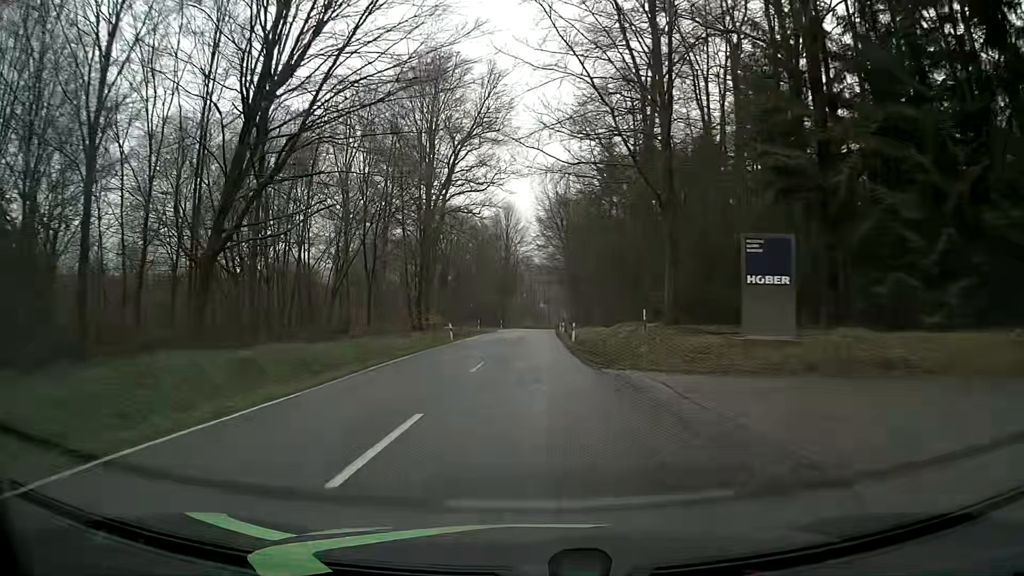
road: tertiary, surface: asphalt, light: Day
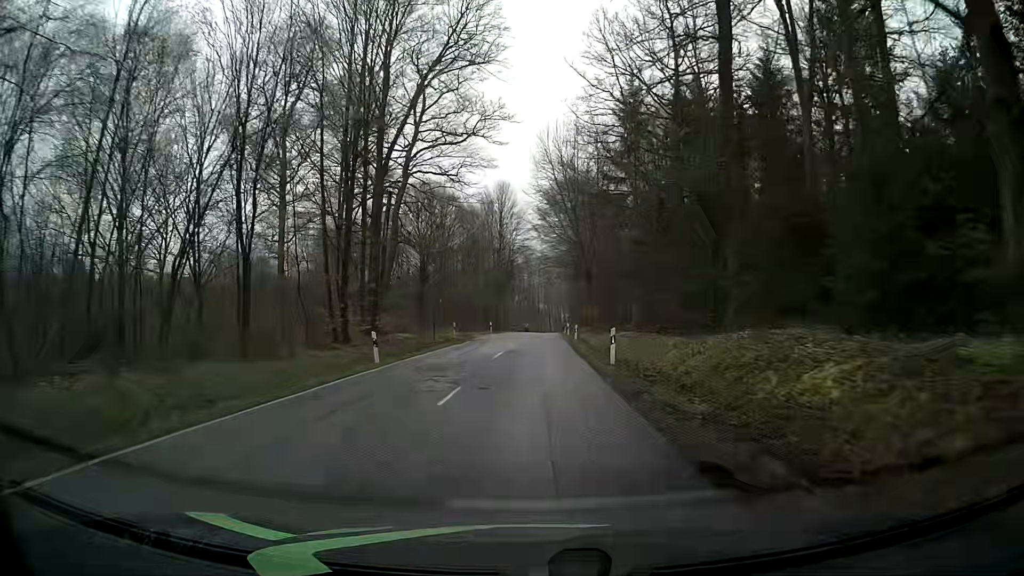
(-0.2, +18.4) m; -1°
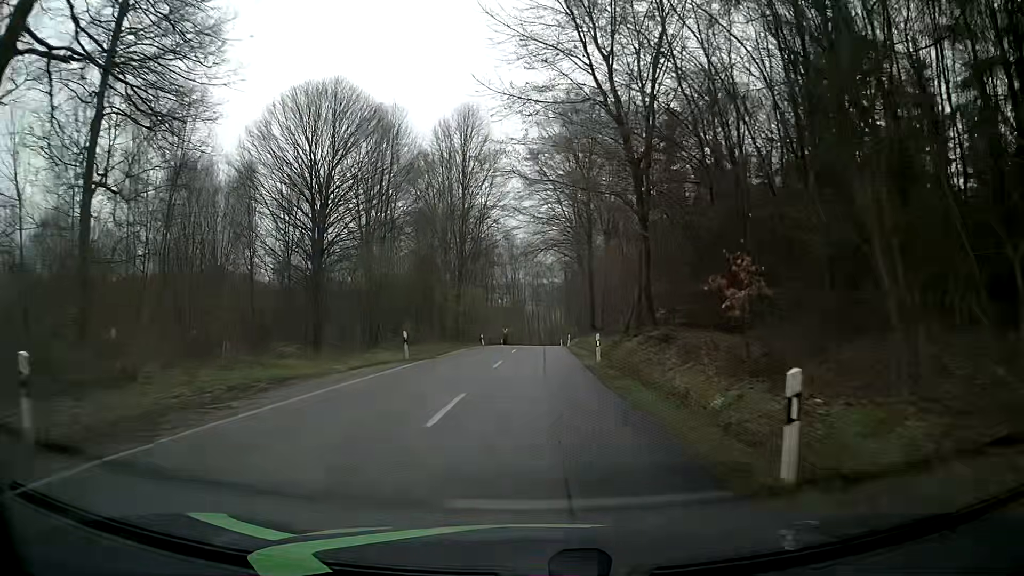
(+0.5, +36.4) m; +1°
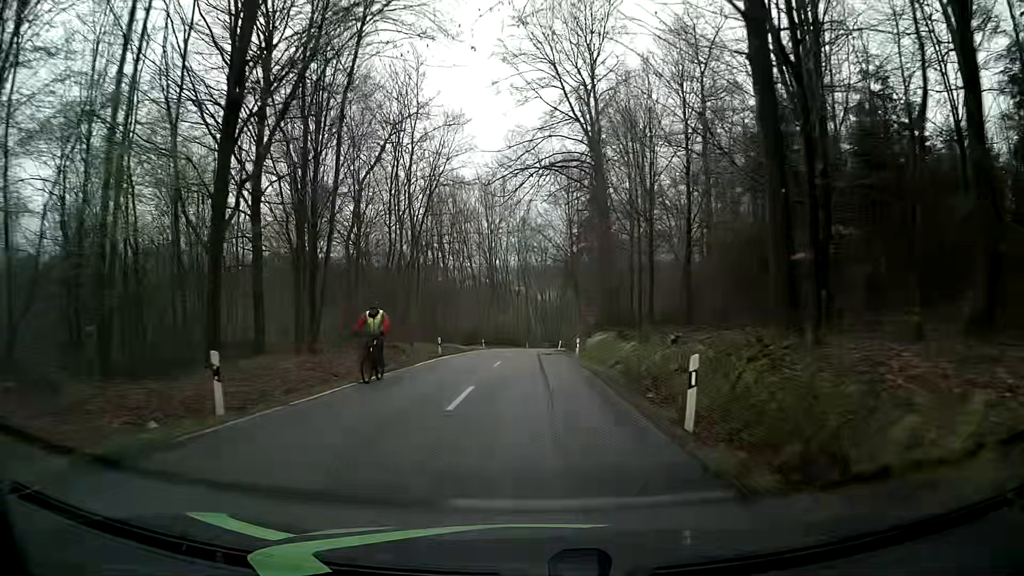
(+0.8, +45.1) m; +1°
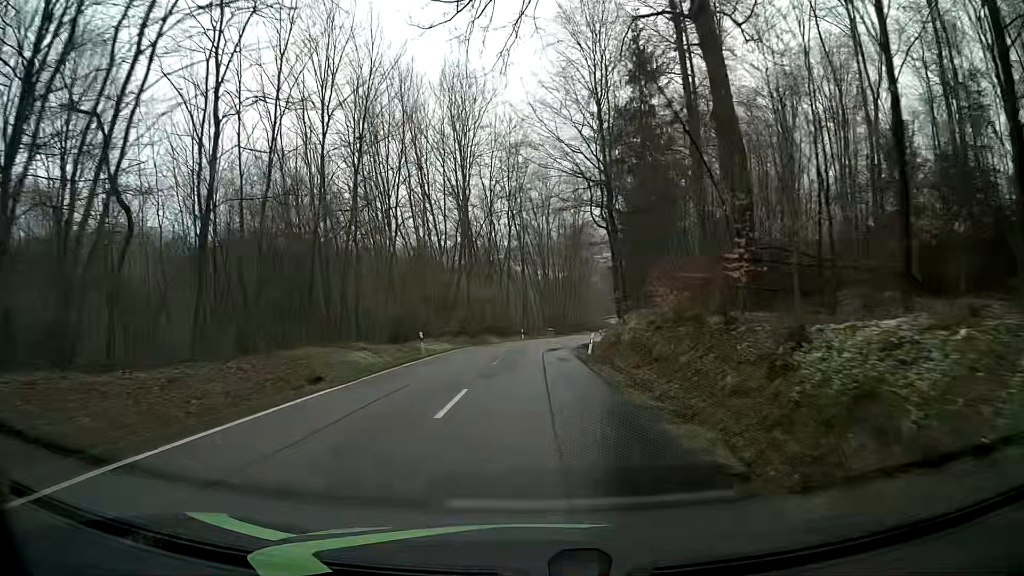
(-0.1, +35.7) m; +1°
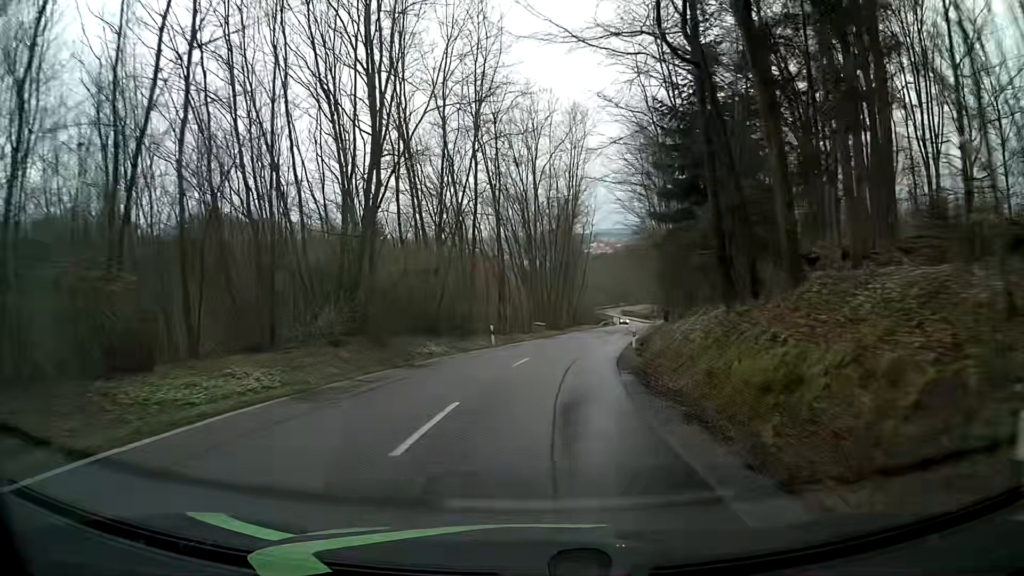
(-0.2, +26.6) m; +1°
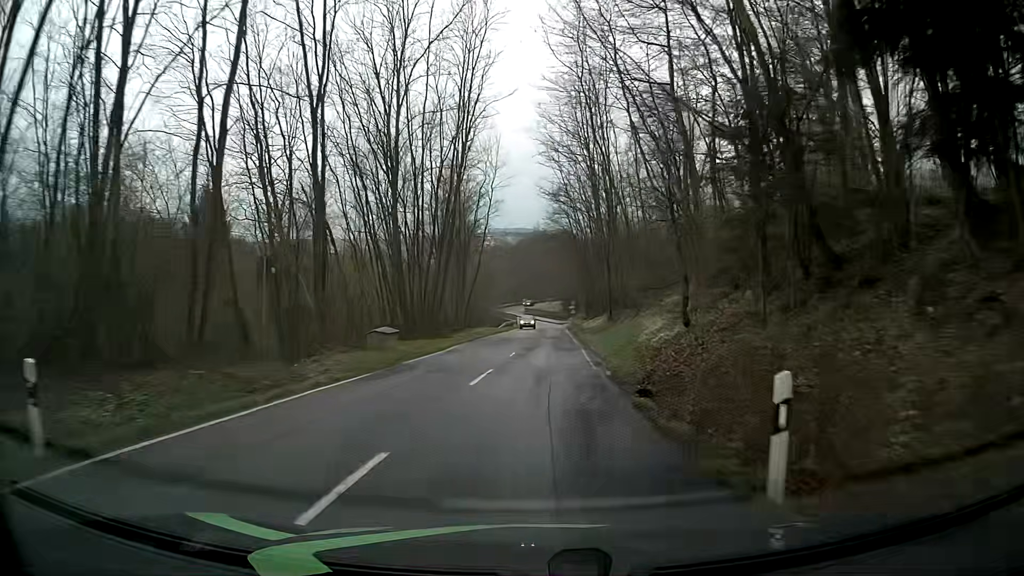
(+1.5, +27.1) m; +8°
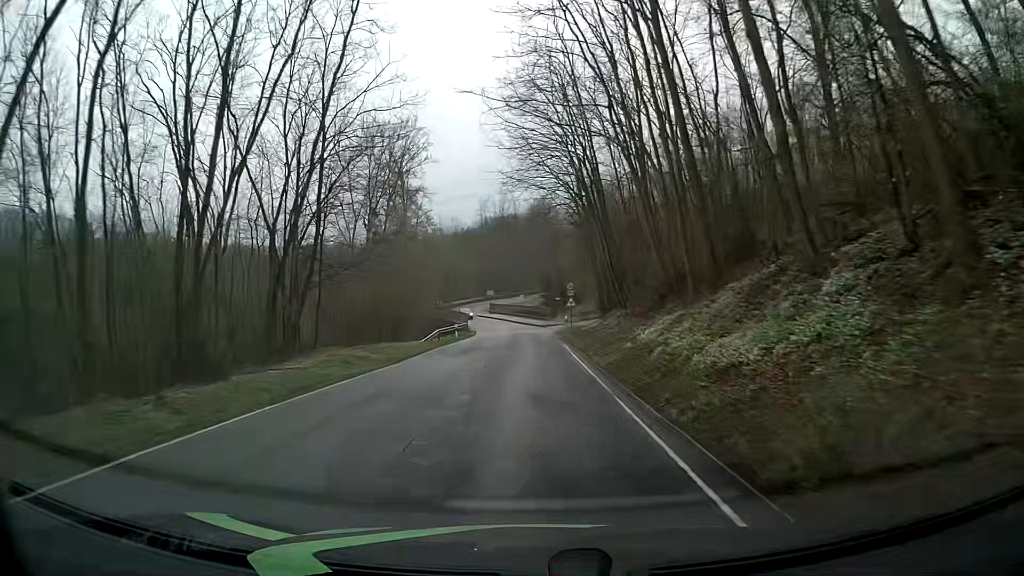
(+1.3, +43.6) m; +2°
(0, +10) (0, +20) (0, +30) (0, +40) (0, +50) (-1, +60) (-3, +70) (-6, +79) (-9, +89) (-11, +99) m
